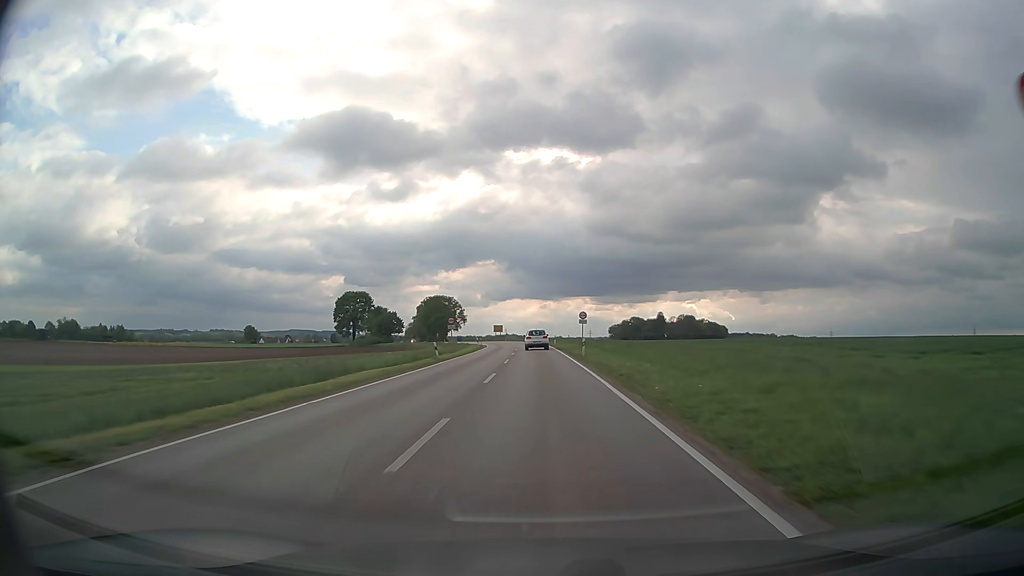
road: secondary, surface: asphalt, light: Day
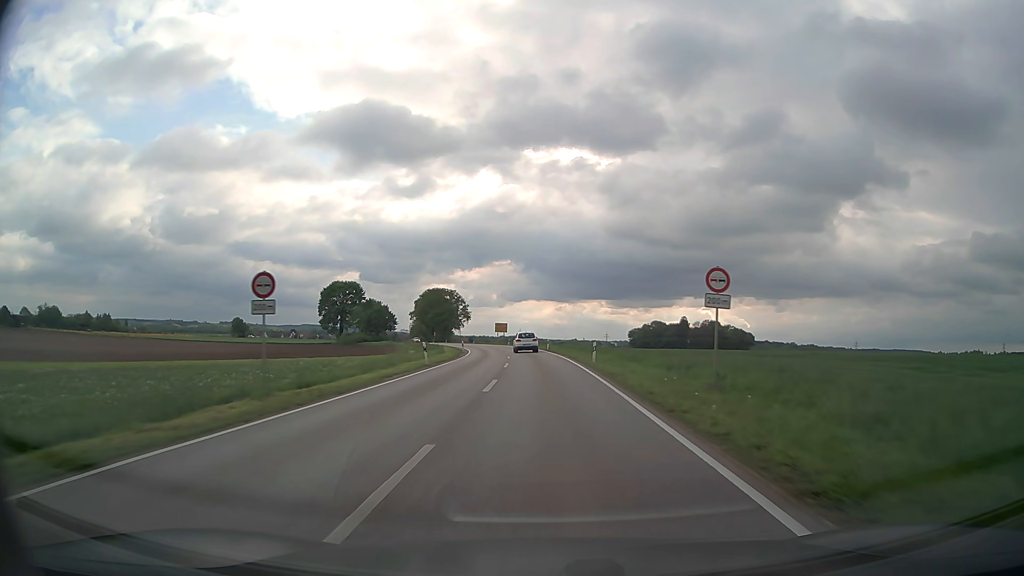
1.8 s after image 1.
(-0.4, +37.7) m; -1°
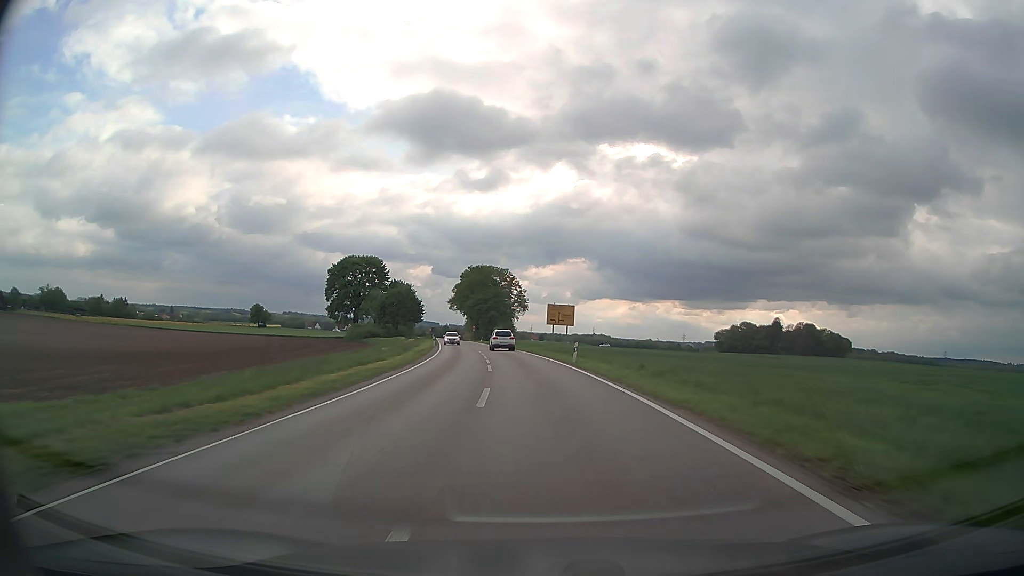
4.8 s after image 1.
(-2.6, +62.8) m; -6°
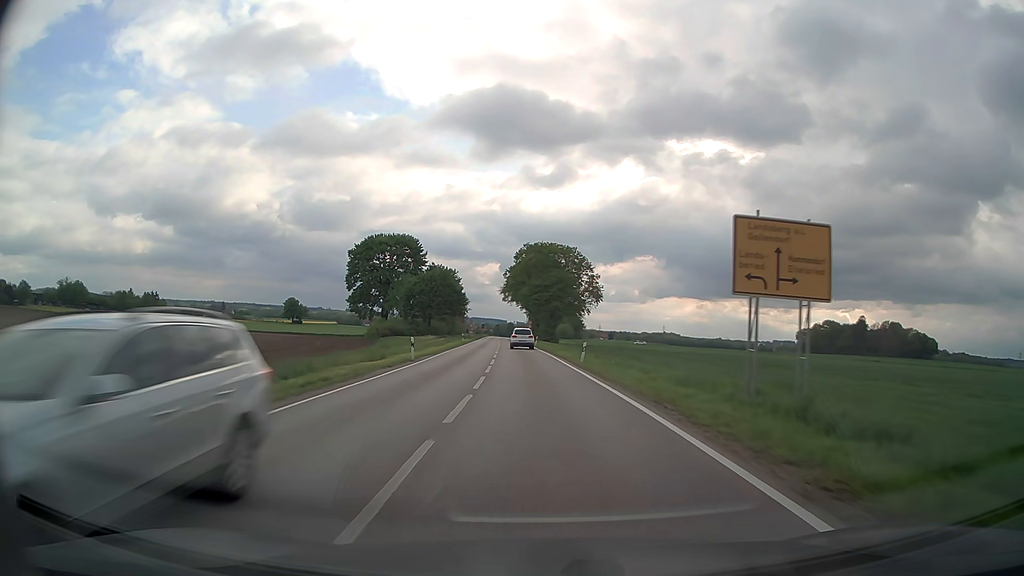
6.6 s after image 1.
(-1.8, +37.5) m; -6°
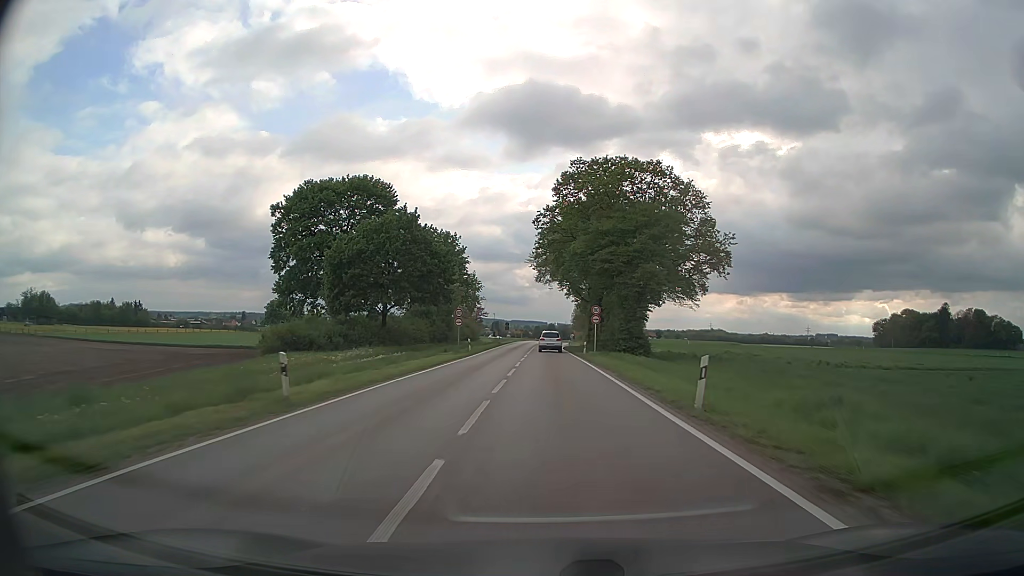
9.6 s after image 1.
(-2.9, +61.0) m; -4°
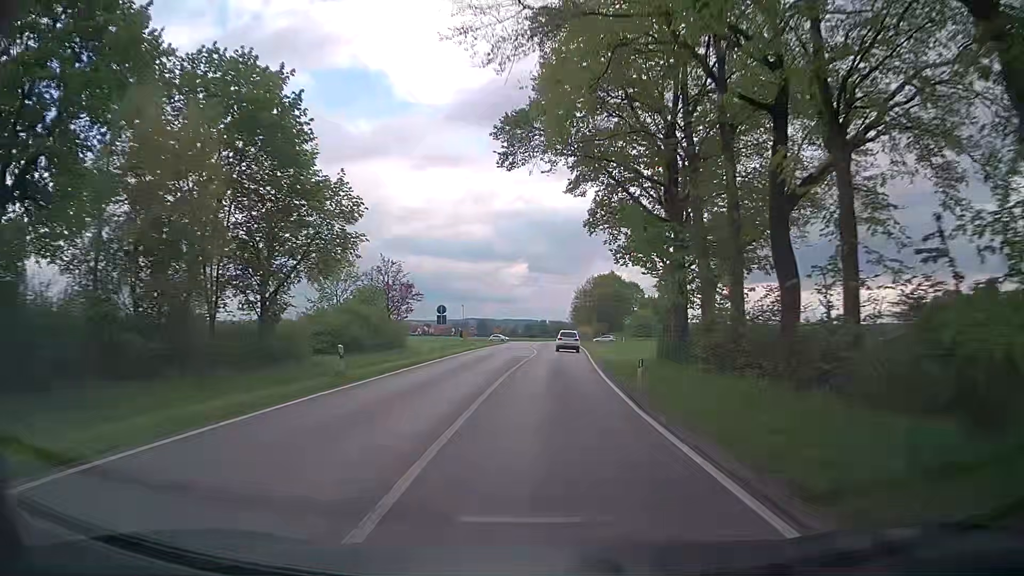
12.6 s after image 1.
(+0.3, +61.2) m; +1°
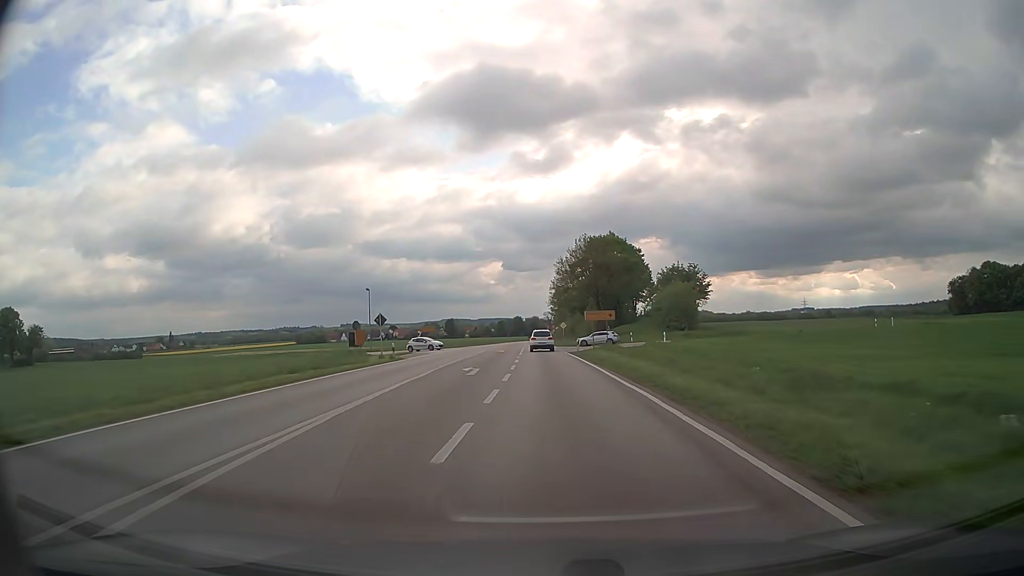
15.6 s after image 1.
(+1.6, +60.8) m; +2°
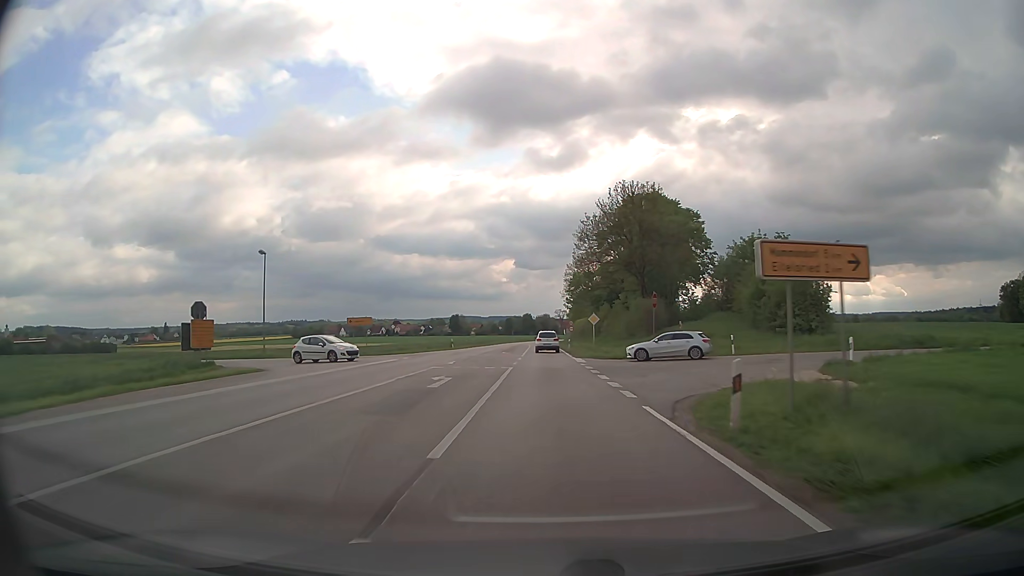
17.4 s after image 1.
(-0.4, +35.9) m; -1°
(0, +10) (0, +20) (0, +30) (0, +40) (0, +50) (0, +60) (-1, +70) (-1, +80) (-1, +90) (-1, +100) m
